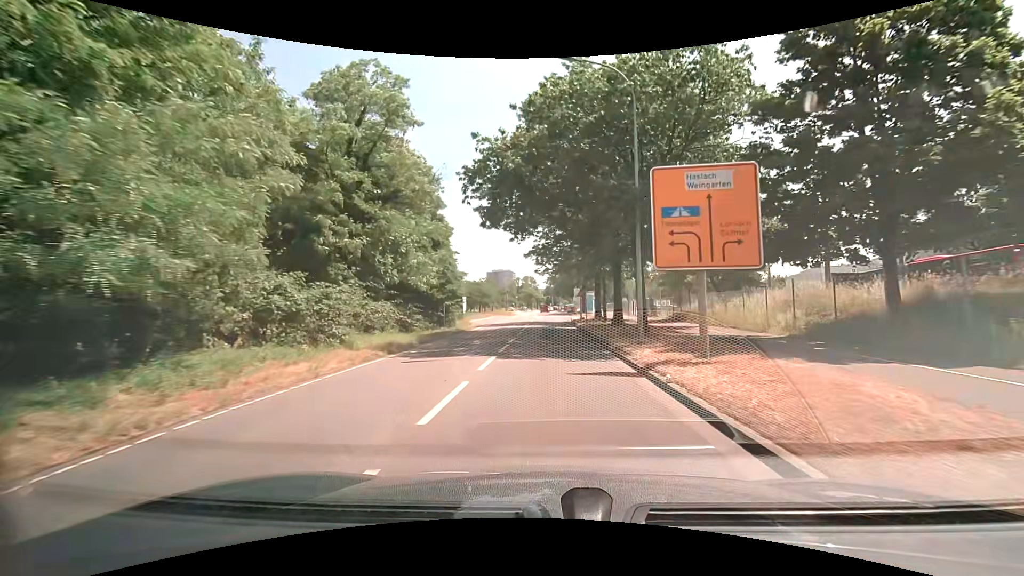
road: secondary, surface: asphalt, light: Day
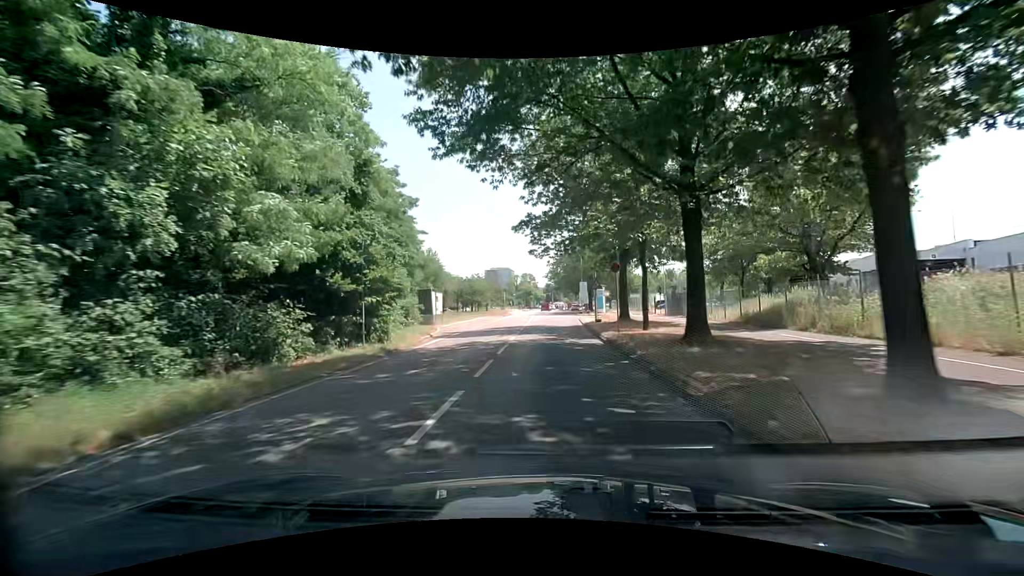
(+0.1, +14.6) m; 0°
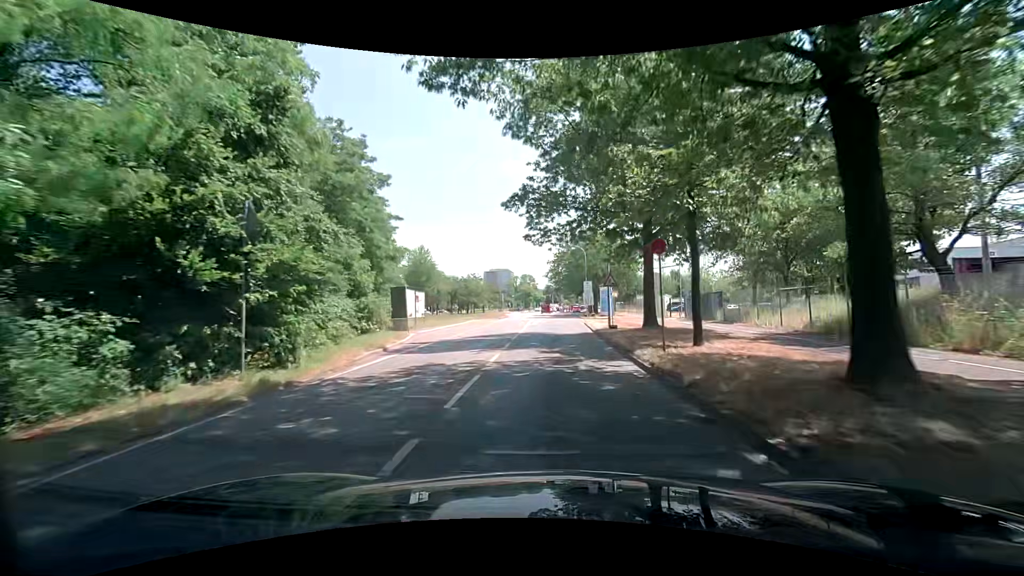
(0.0, +7.3) m; -1°
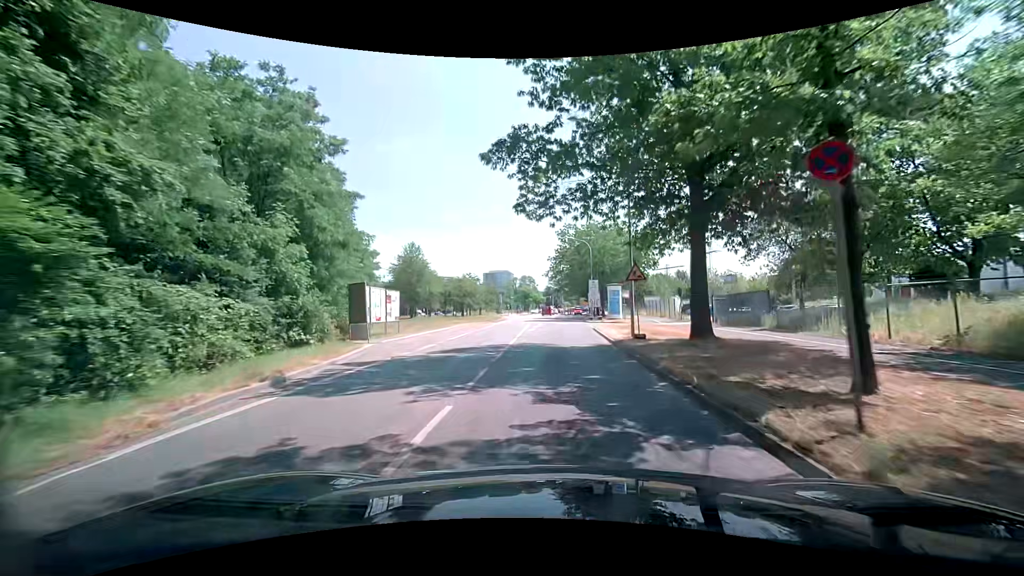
(+0.1, +7.3) m; +1°
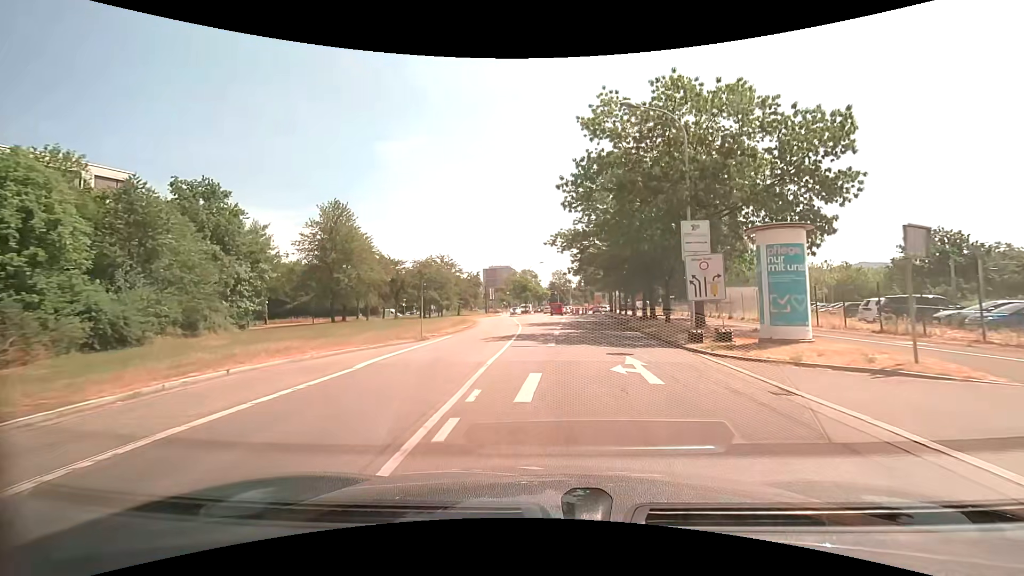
(-0.4, +36.5) m; -1°
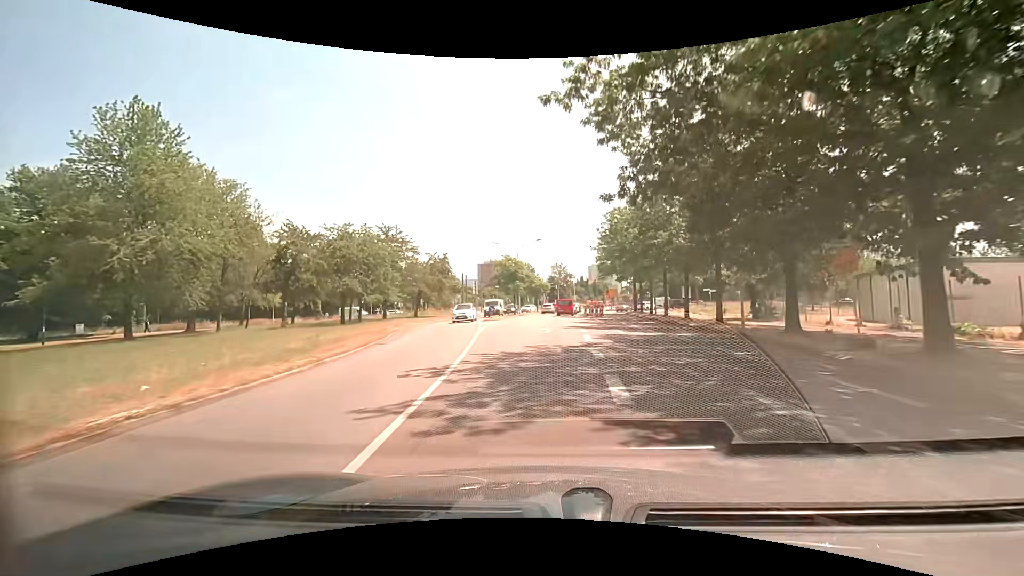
(0.0, +28.8) m; 0°
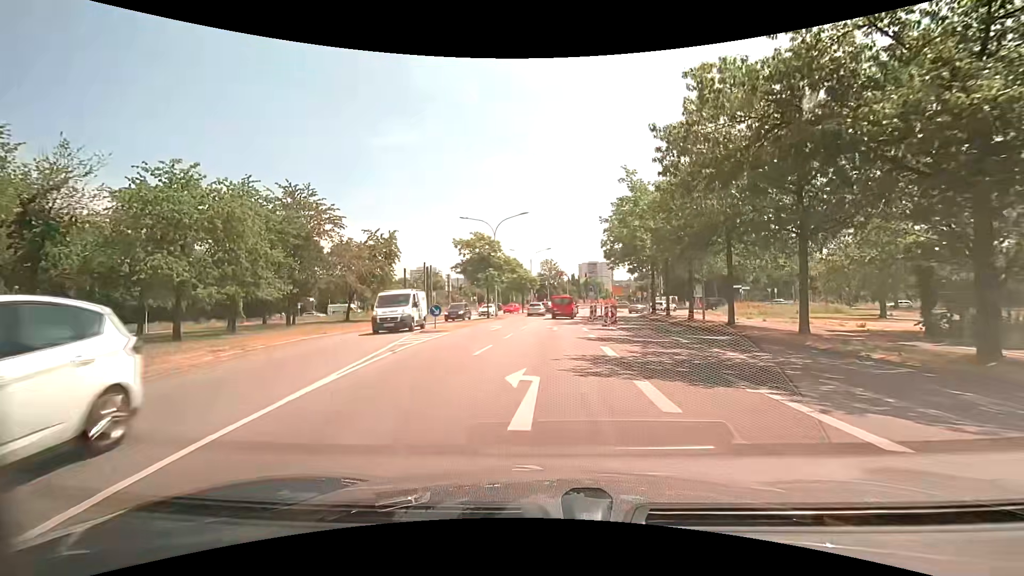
(+0.2, +18.1) m; +1°
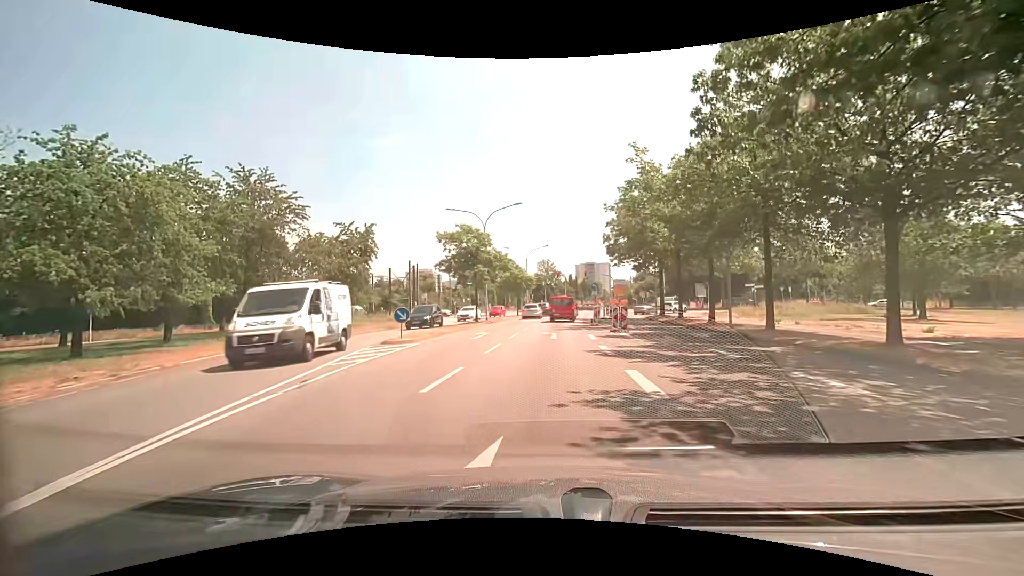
(0.0, +5.0) m; +1°
(0, +10) (0, +20) (0, +30) (+1, +40) (+2, +50) (+3, +60) (+3, +70) (+4, +80) (+2, +90) (-3, +98) m
